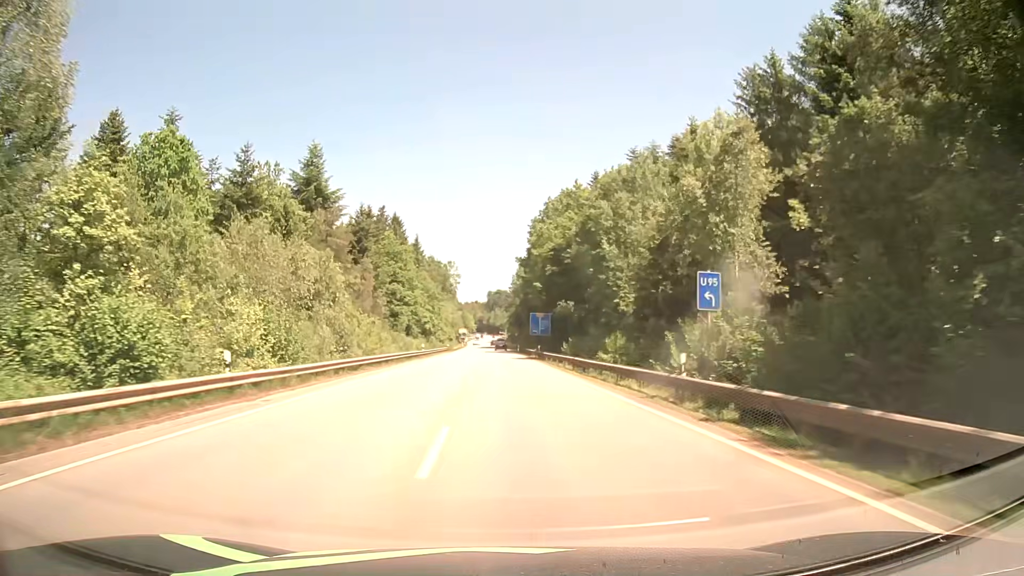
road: secondary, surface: asphalt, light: Day
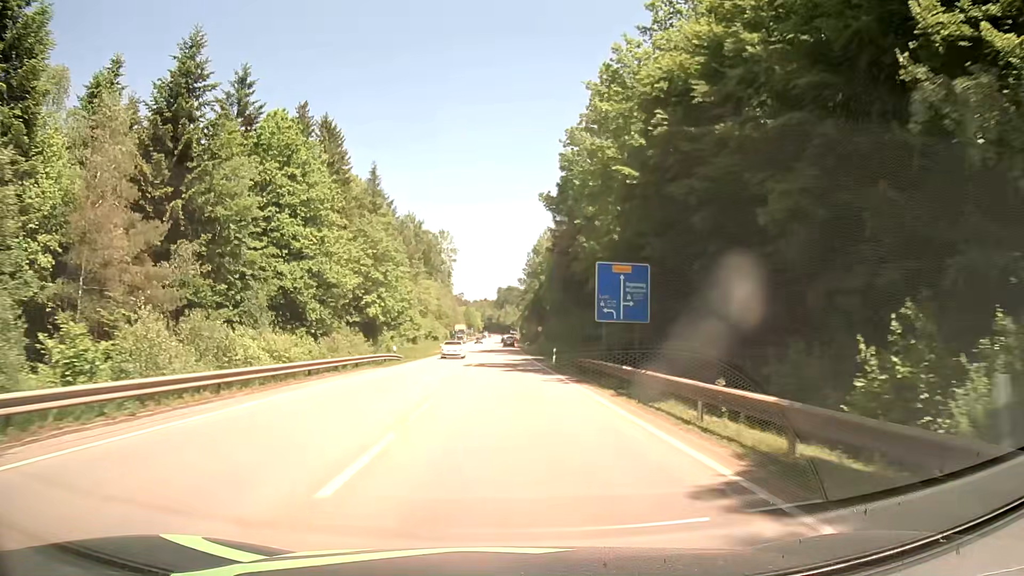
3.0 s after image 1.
(-0.4, +55.6) m; -1°
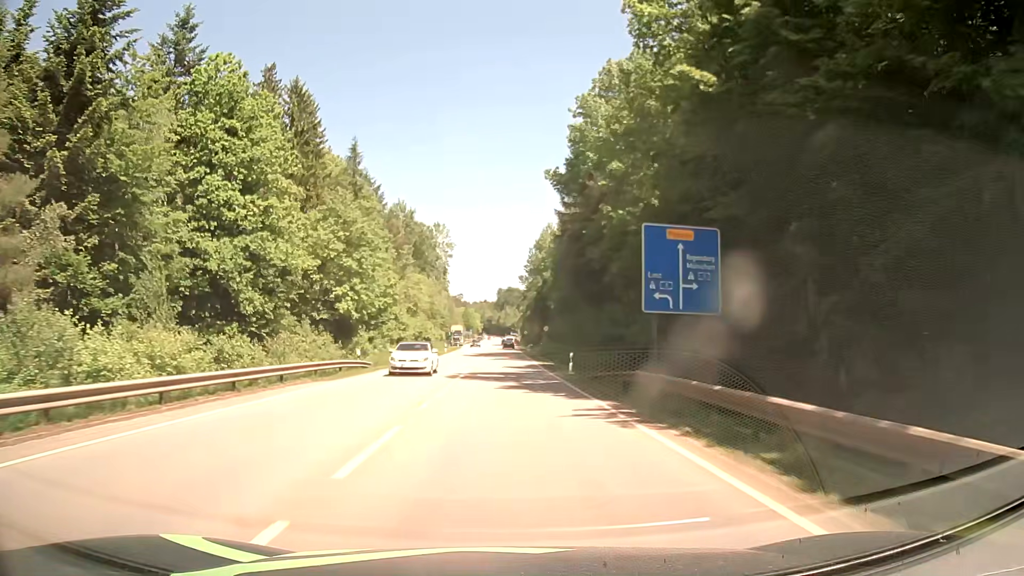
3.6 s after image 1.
(0.0, +11.0) m; 0°
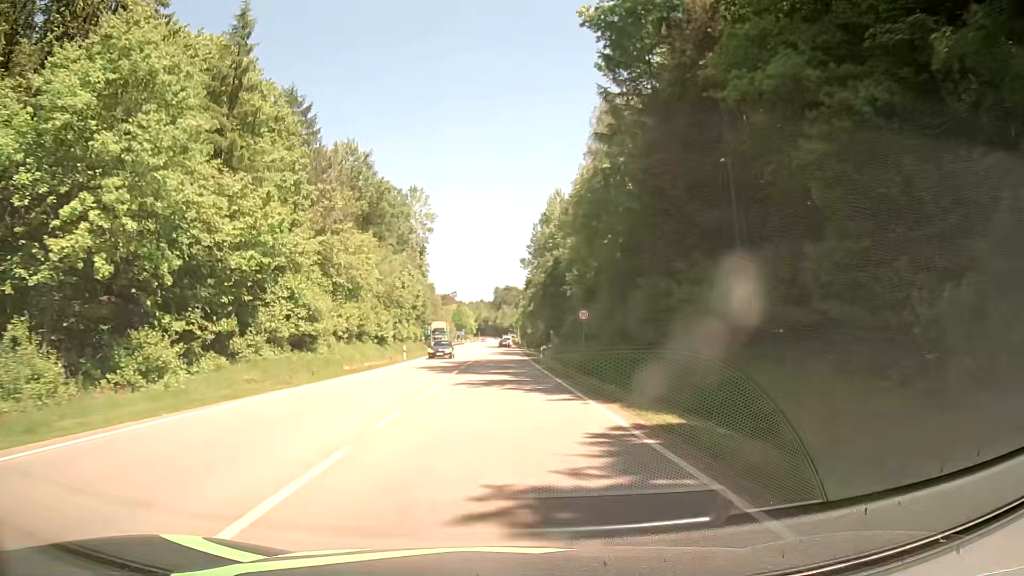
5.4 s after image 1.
(-0.1, +32.6) m; 0°
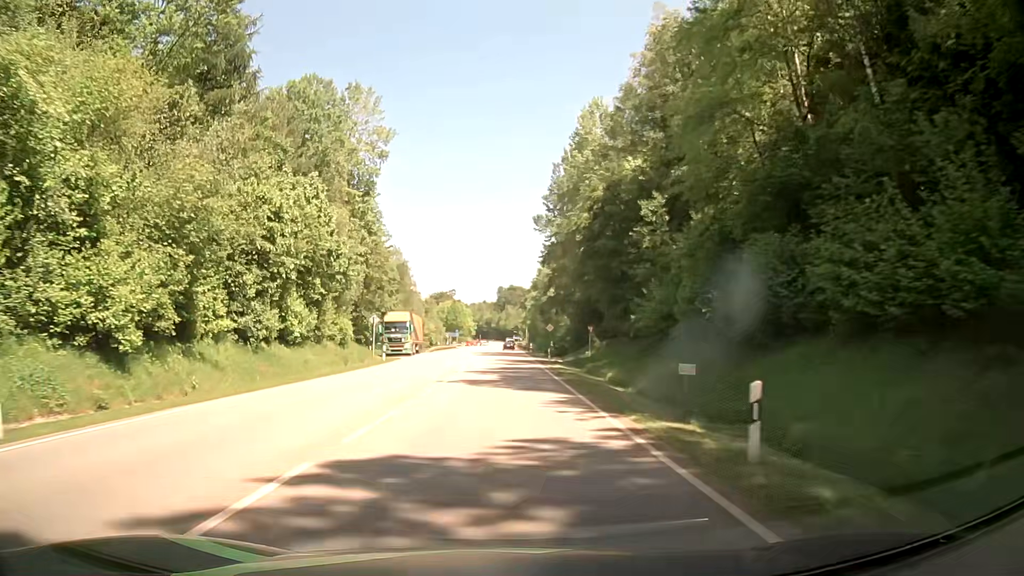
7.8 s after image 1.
(-0.1, +43.0) m; 0°
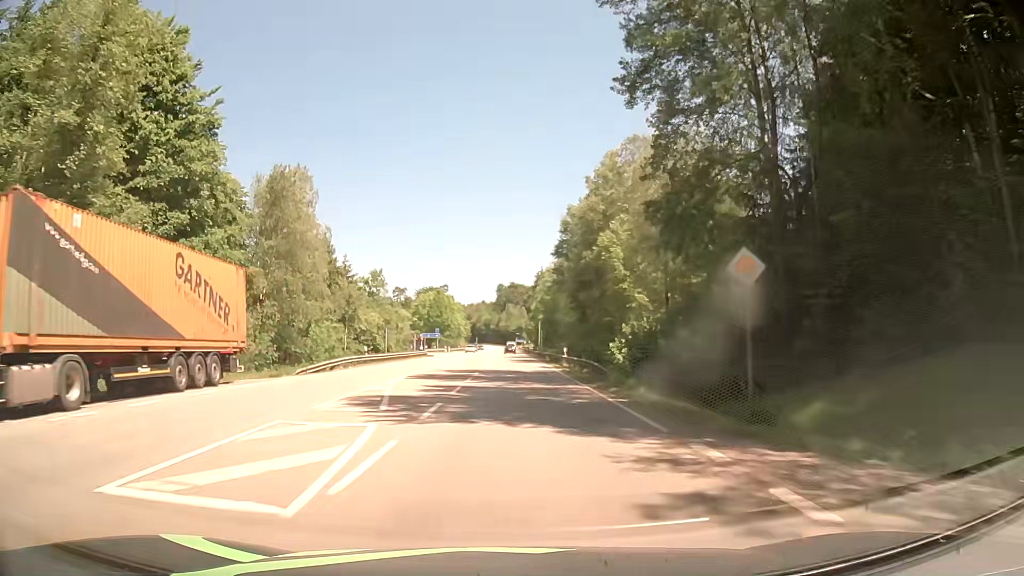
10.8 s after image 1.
(-0.4, +53.6) m; 0°
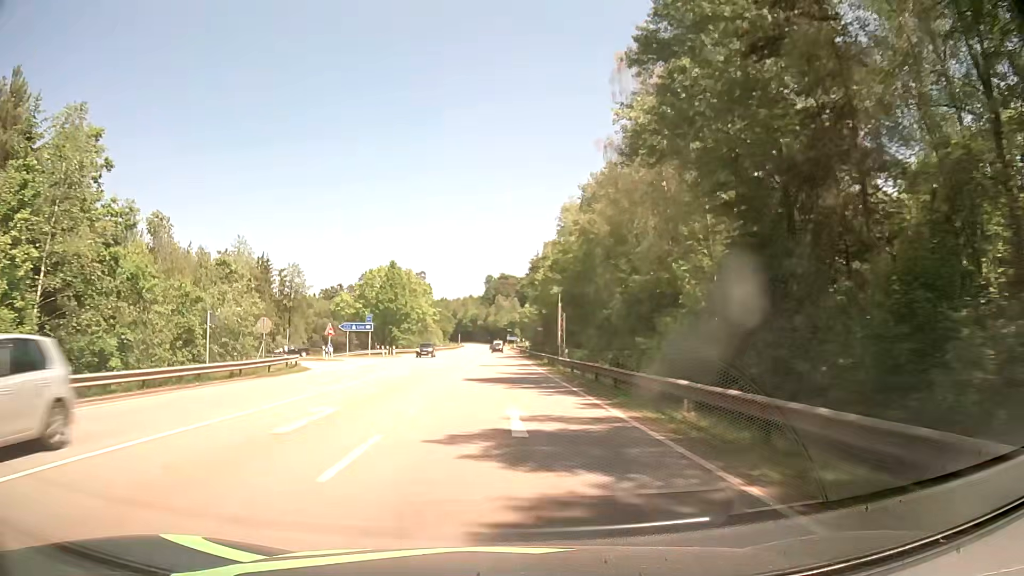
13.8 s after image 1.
(+0.5, +53.6) m; +1°
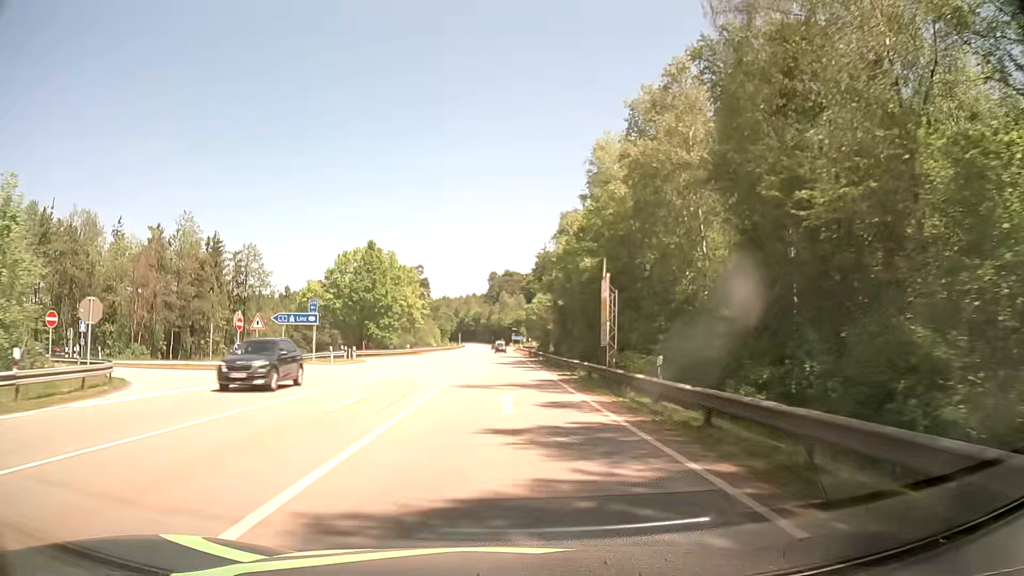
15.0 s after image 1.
(0.0, +21.5) m; 0°
(0, +10) (0, +20) (0, +30) (0, +40) (-1, +50) (-1, +60) (-1, +70) (-1, +80) (-1, +90) (-2, +100) m
